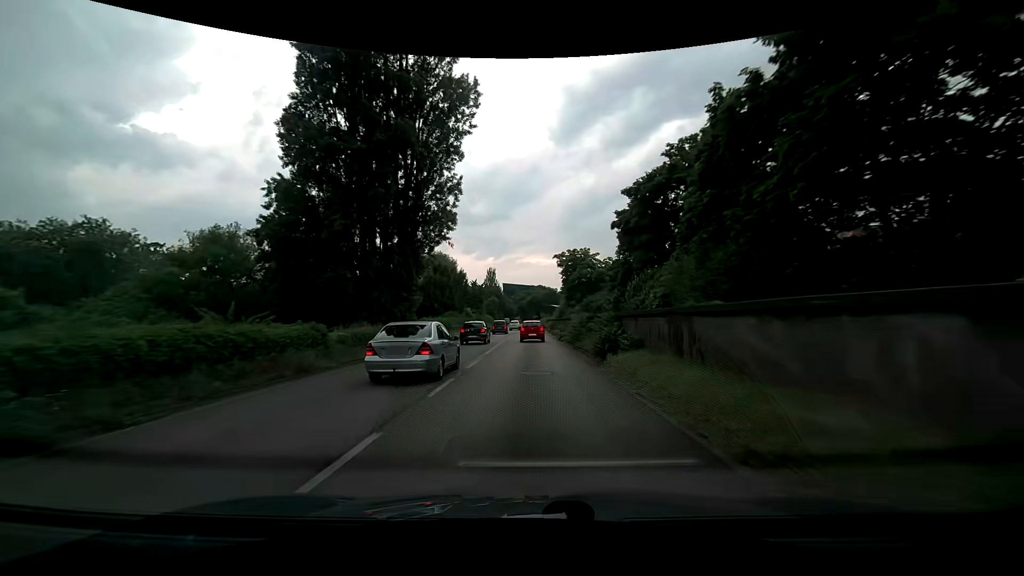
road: trunk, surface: asphalt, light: Day
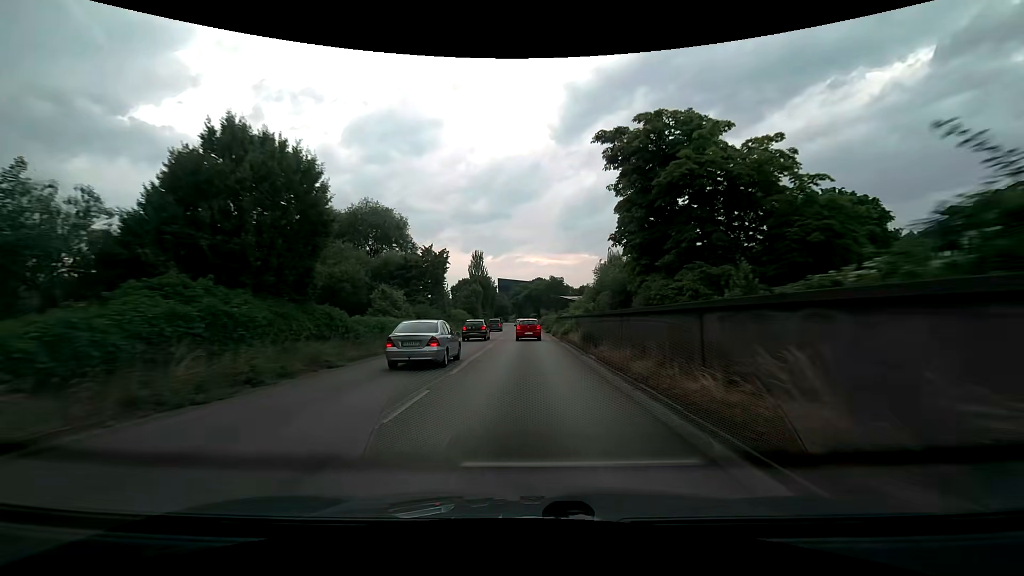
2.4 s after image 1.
(+0.2, +38.5) m; 0°
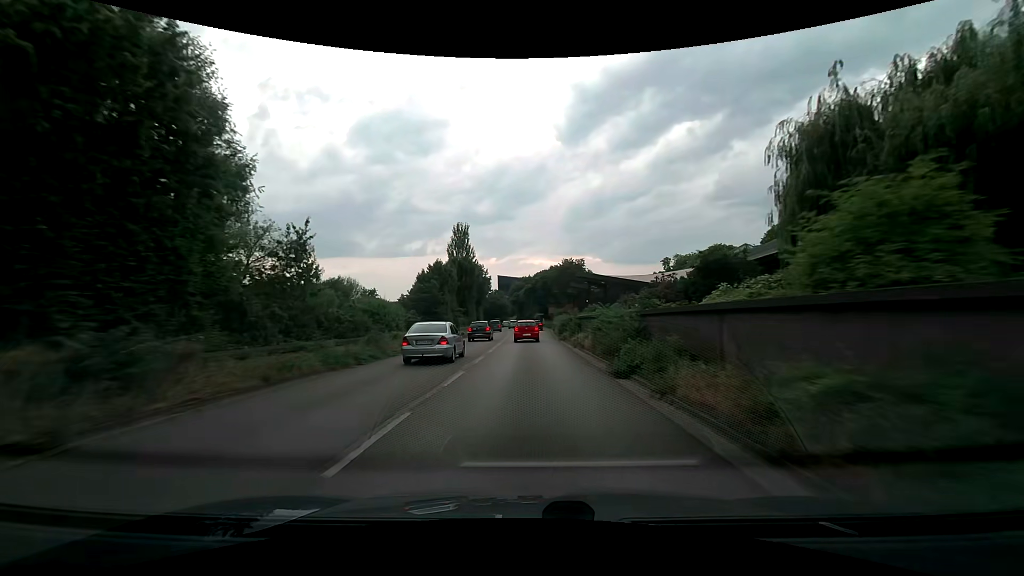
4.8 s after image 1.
(0.0, +38.1) m; 0°
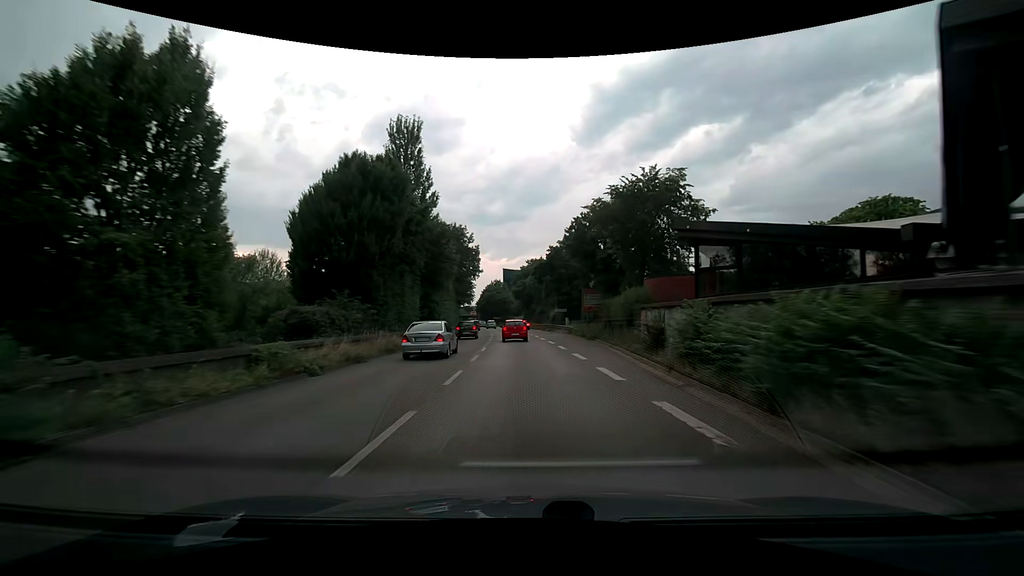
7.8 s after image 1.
(-0.2, +48.2) m; -1°
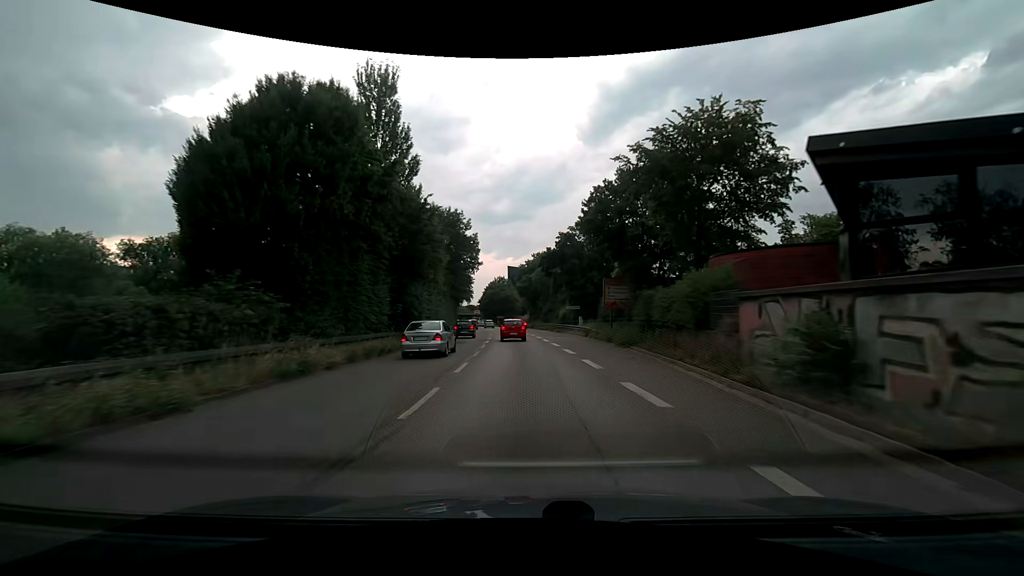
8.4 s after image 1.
(-0.1, +9.6) m; 0°
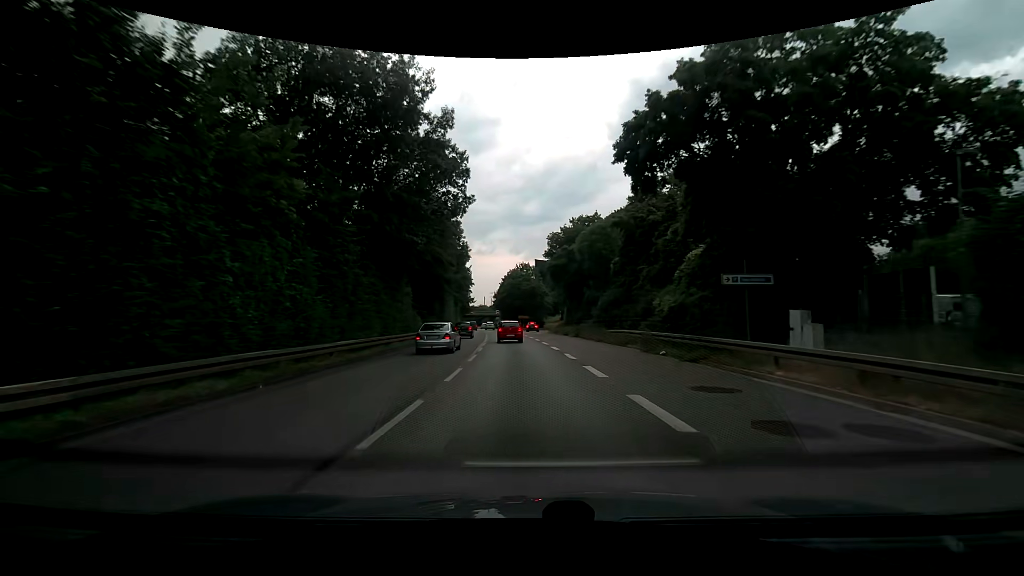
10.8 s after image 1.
(-1.1, +37.4) m; -4°
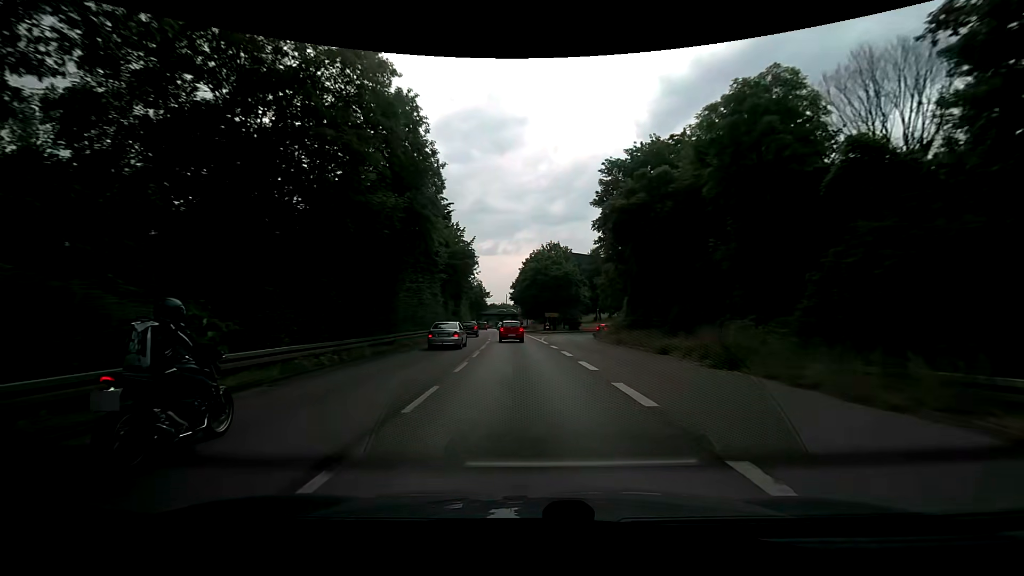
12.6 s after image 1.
(-0.6, +28.2) m; -2°
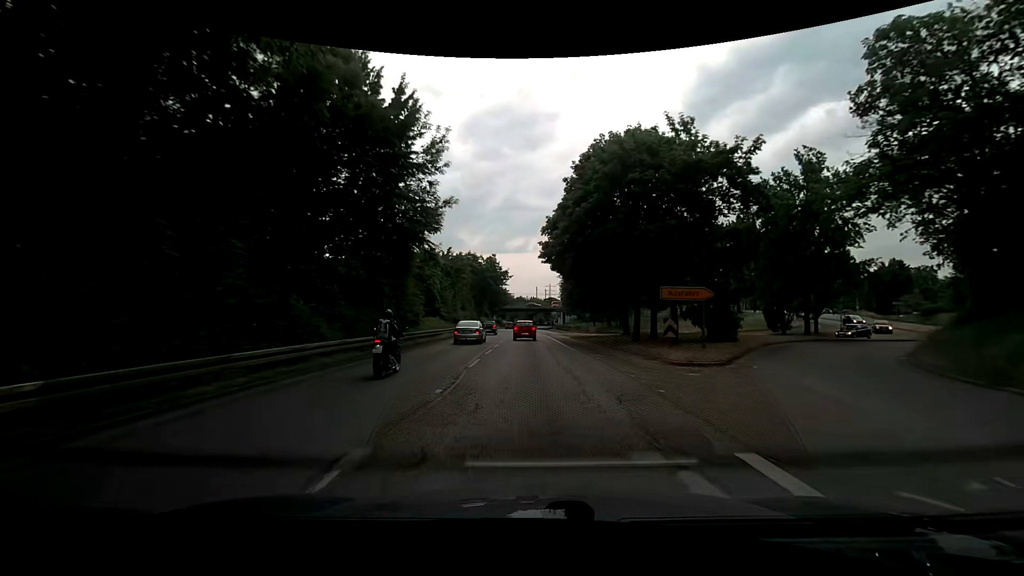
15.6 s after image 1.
(-2.4, +47.1) m; -4°
(0, +10) (0, +20) (0, +30) (0, +40) (-1, +50) (-1, +60) (-1, +70) (-1, +80) (-1, +90) (-1, +100) m
